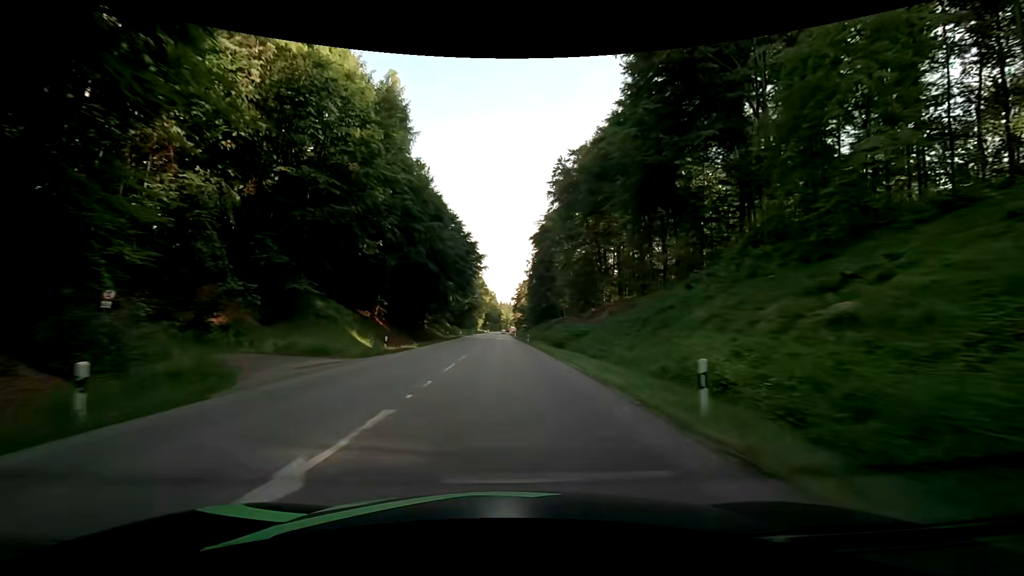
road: secondary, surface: asphalt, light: Day
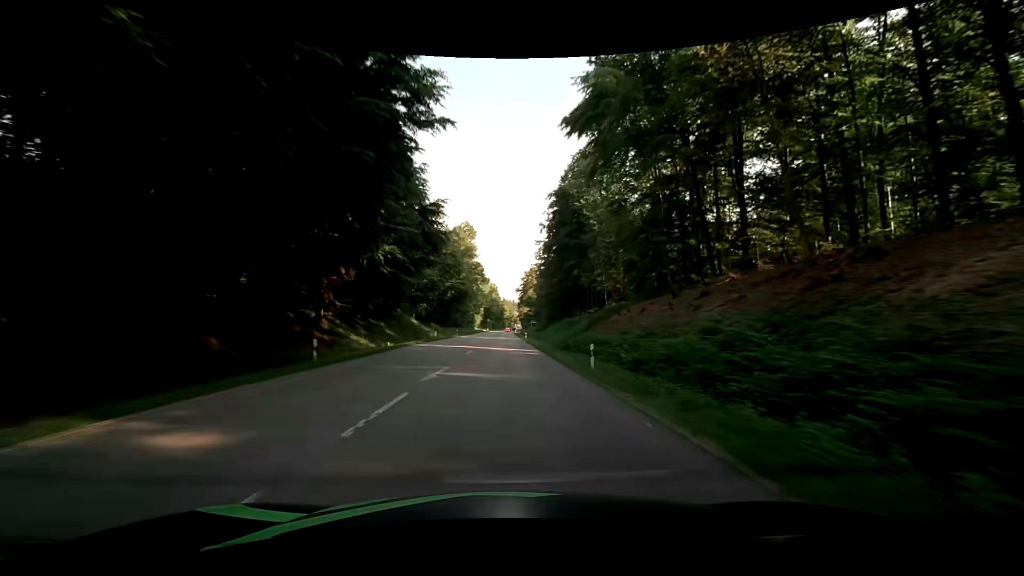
(-0.3, +45.5) m; -1°
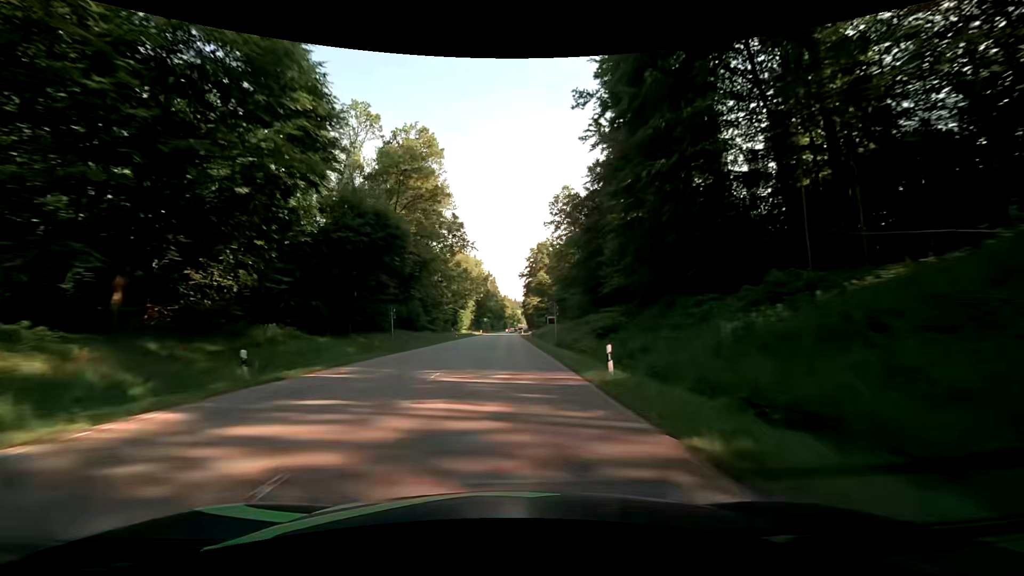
(+0.5, +60.8) m; 0°
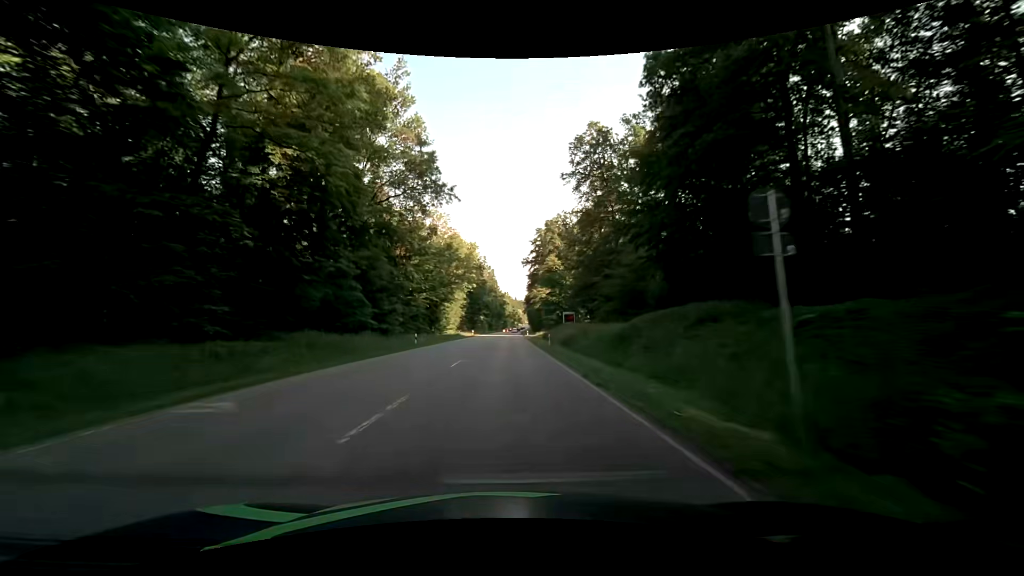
(+0.1, +30.4) m; 0°
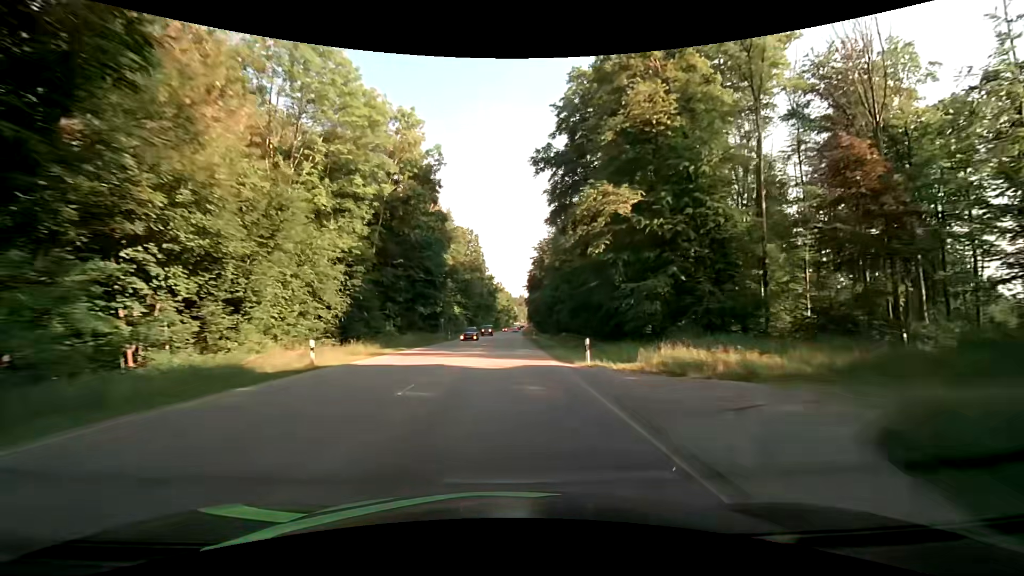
(+0.3, +75.9) m; +1°
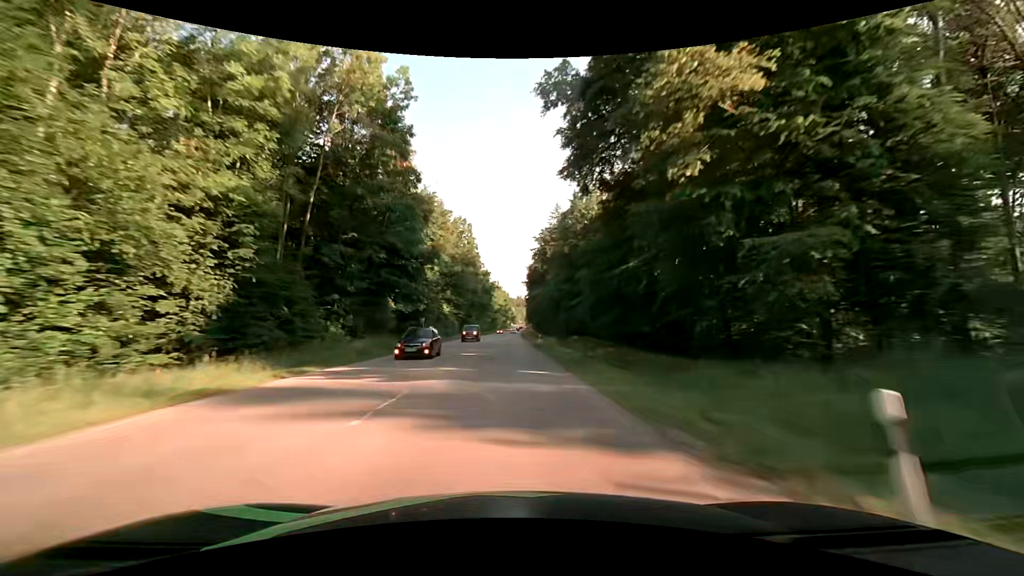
(0.0, +15.2) m; 0°
(0, +10) (0, +20) (0, +30) (0, +40) (0, +50) (+1, +60) (+1, +70) (+1, +80) (+1, +90) (+1, +100) m
